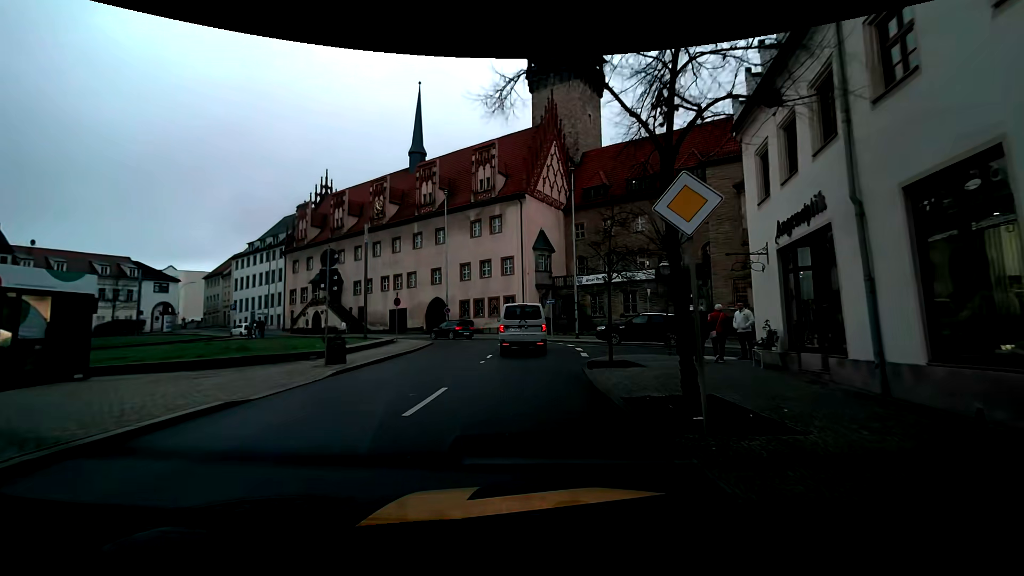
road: primary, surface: asphalt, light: Day
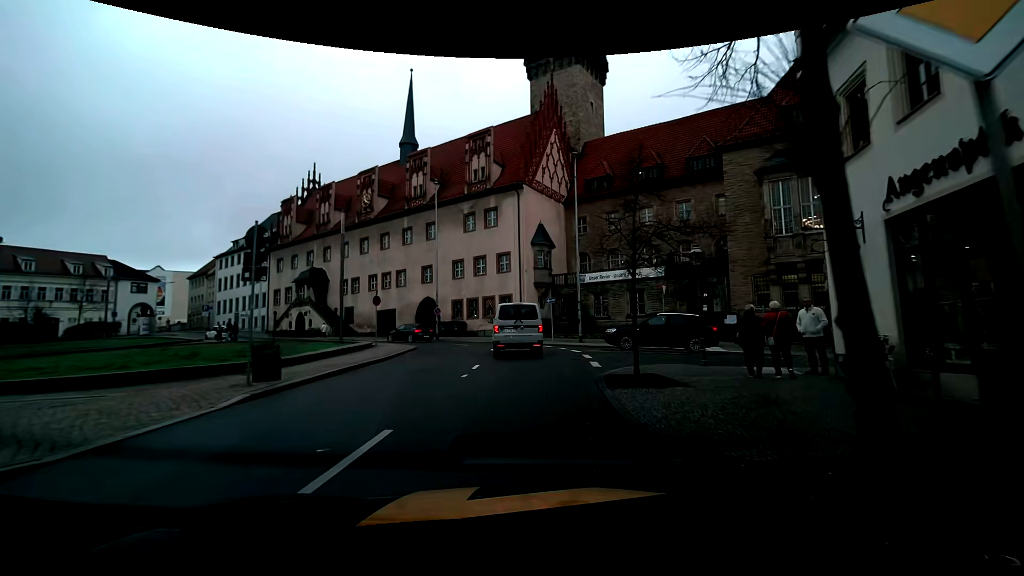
(0.0, +3.9) m; 0°
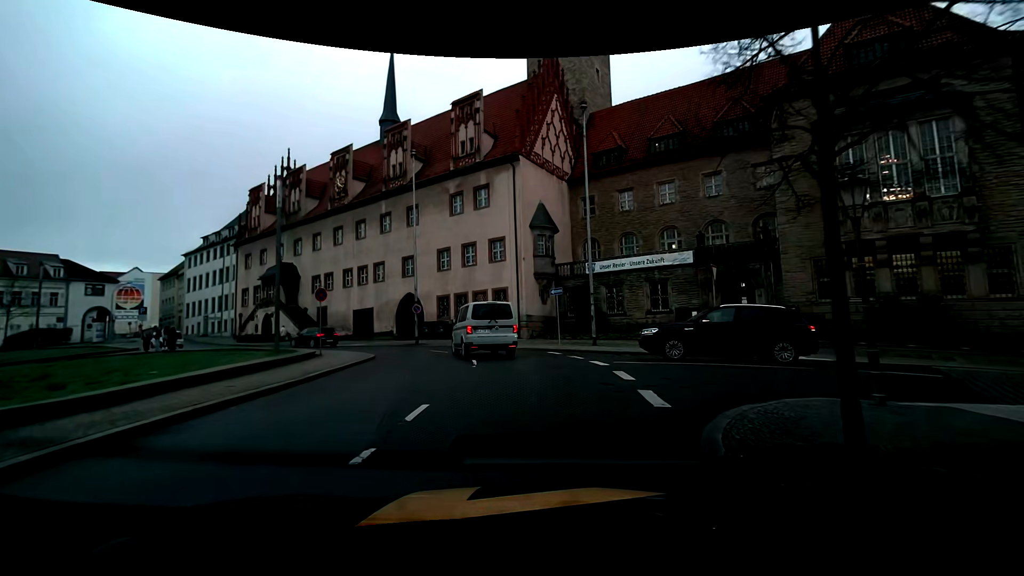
(0.0, +7.4) m; -1°
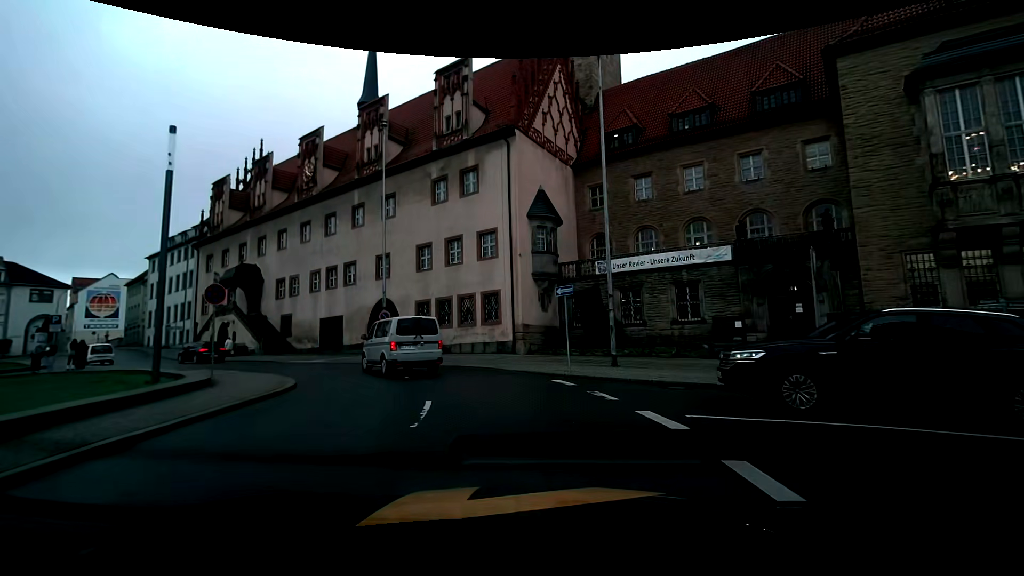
(+0.2, +6.9) m; +2°
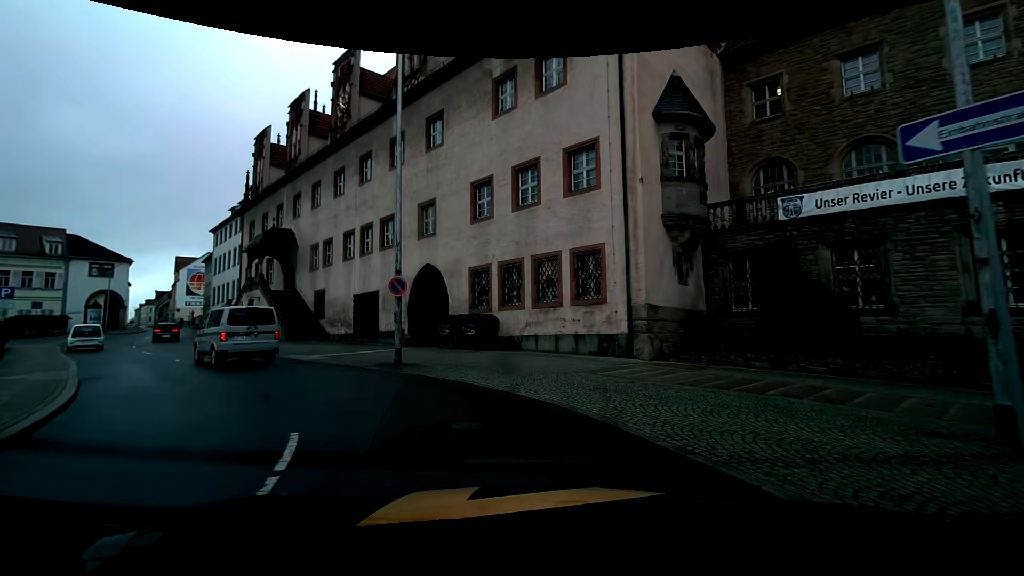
(-0.9, +12.5) m; -11°
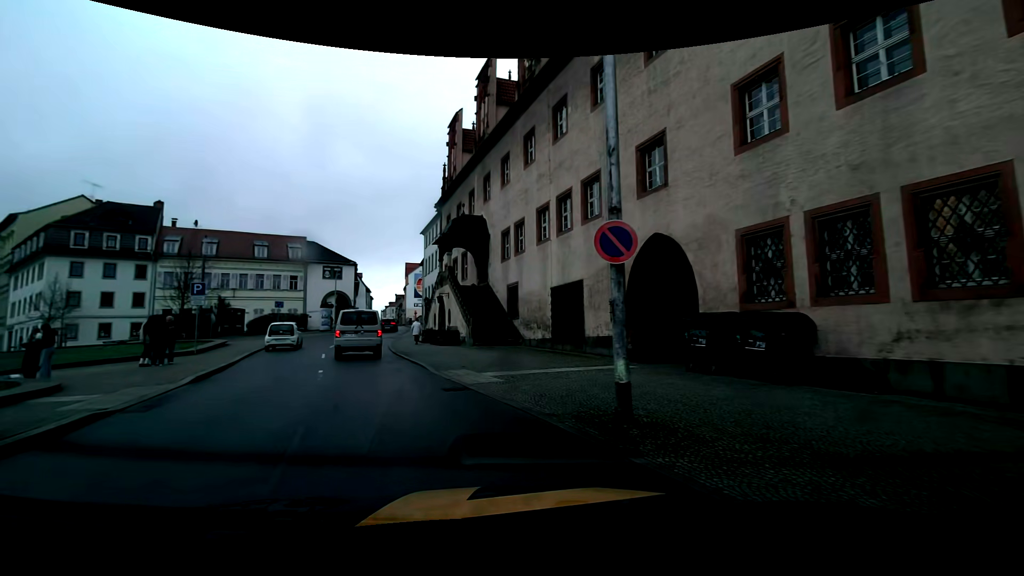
(-1.8, +8.7) m; -23°
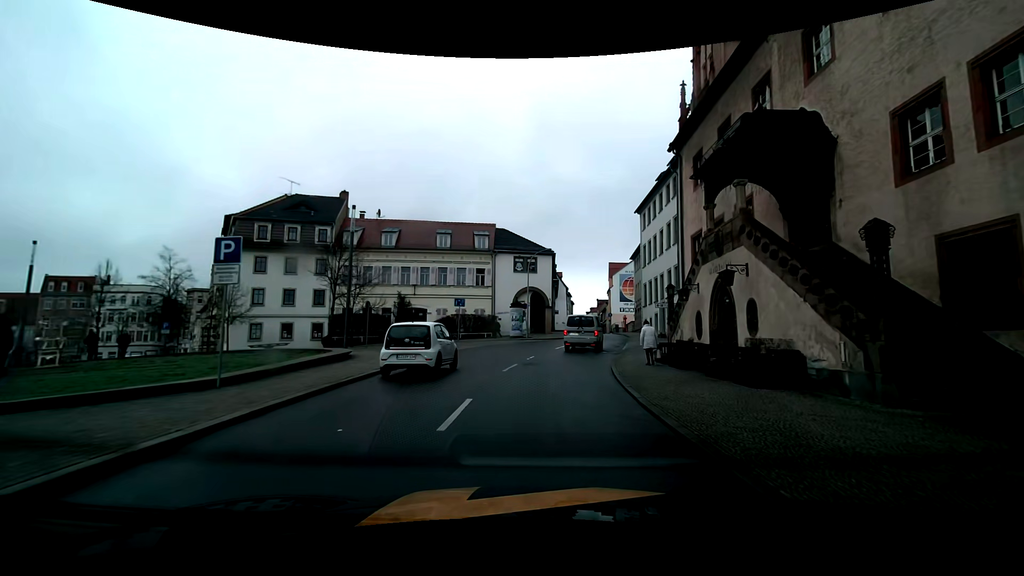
(-4.6, +15.2) m; -23°
